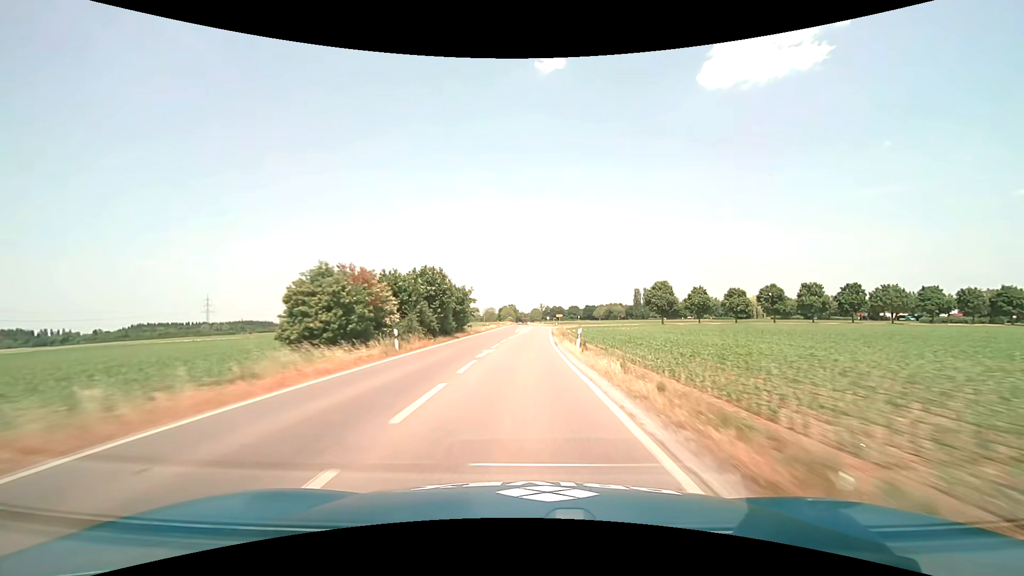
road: secondary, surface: asphalt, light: Day
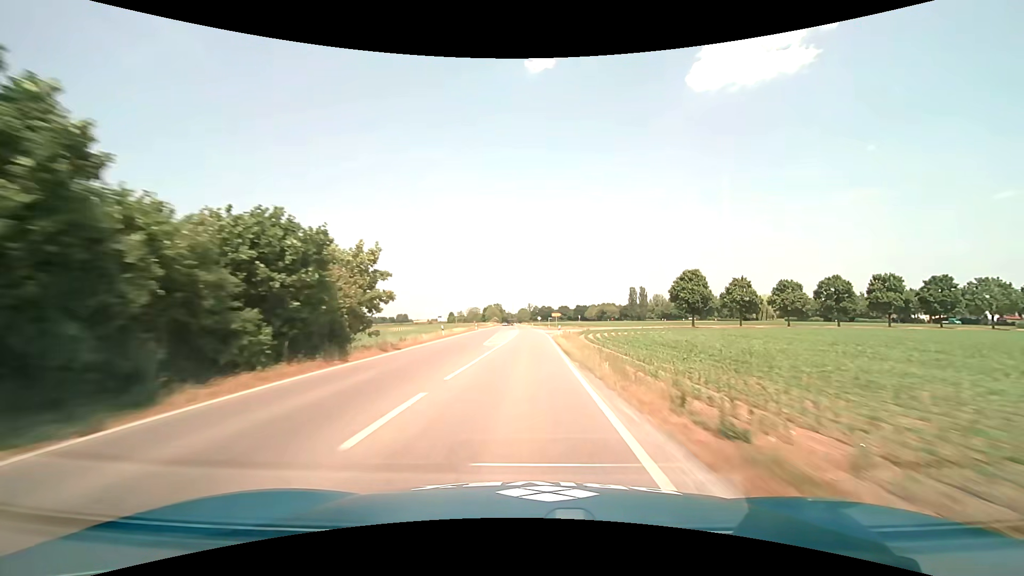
(+0.3, +31.7) m; +1°
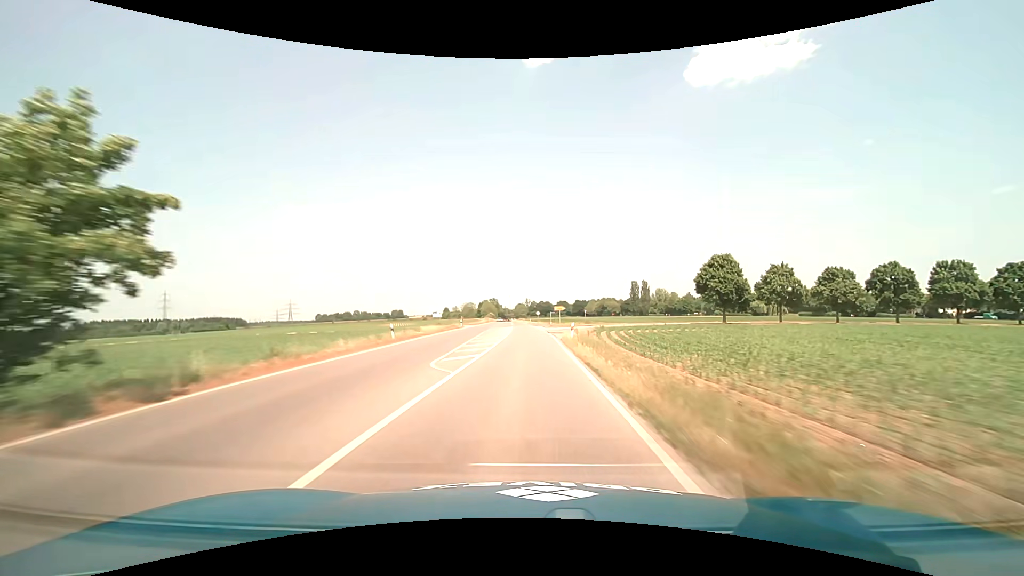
(+0.1, +15.9) m; +1°
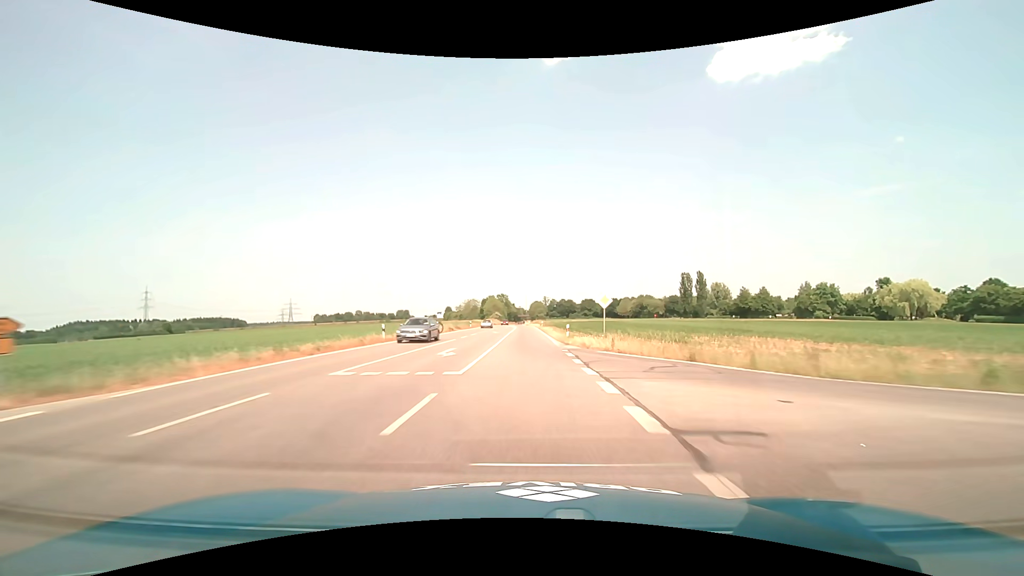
(-1.1, +80.3) m; -2°
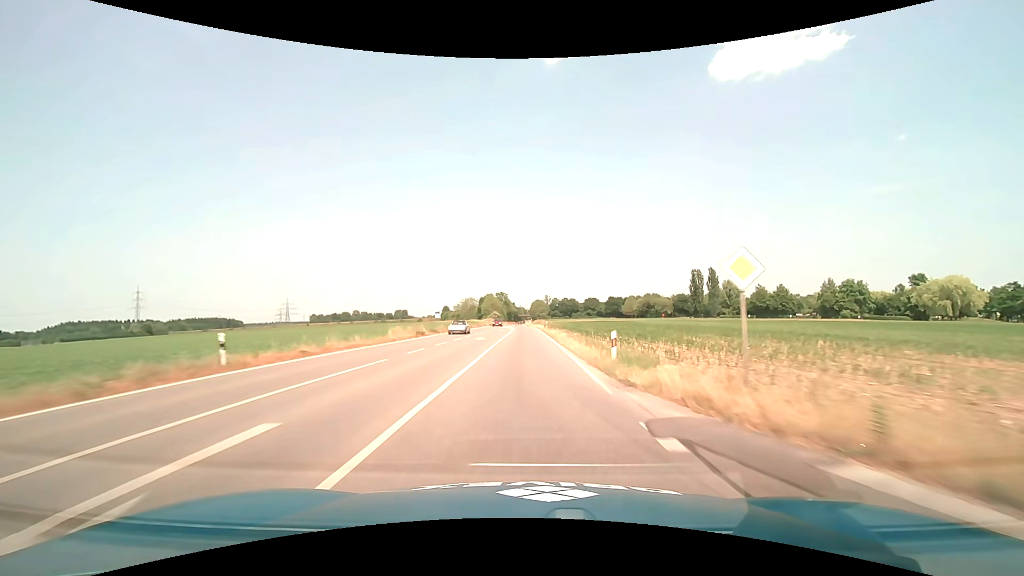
(0.0, +15.9) m; 0°
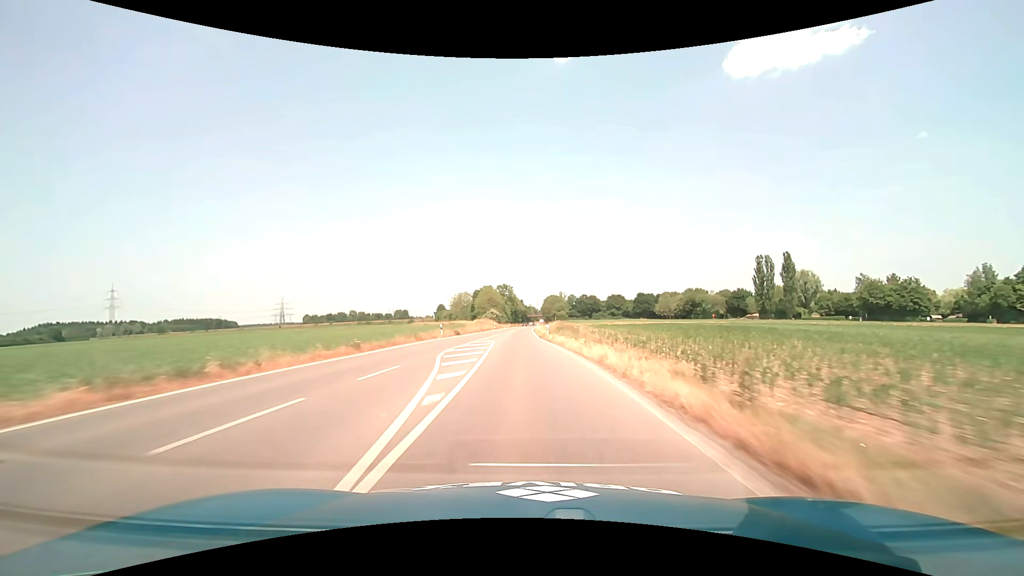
(-0.6, +62.6) m; -1°
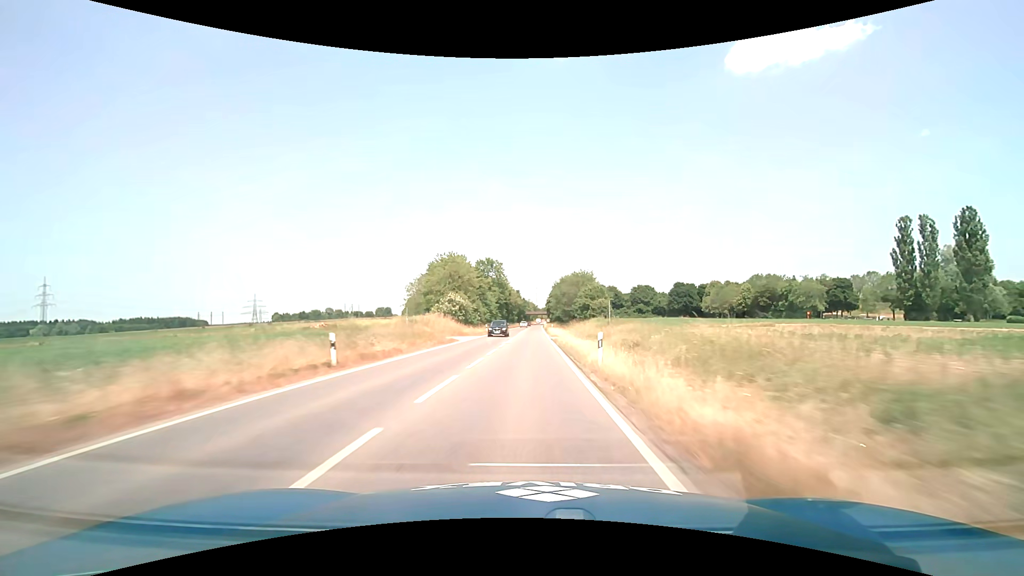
(-0.8, +77.3) m; 0°
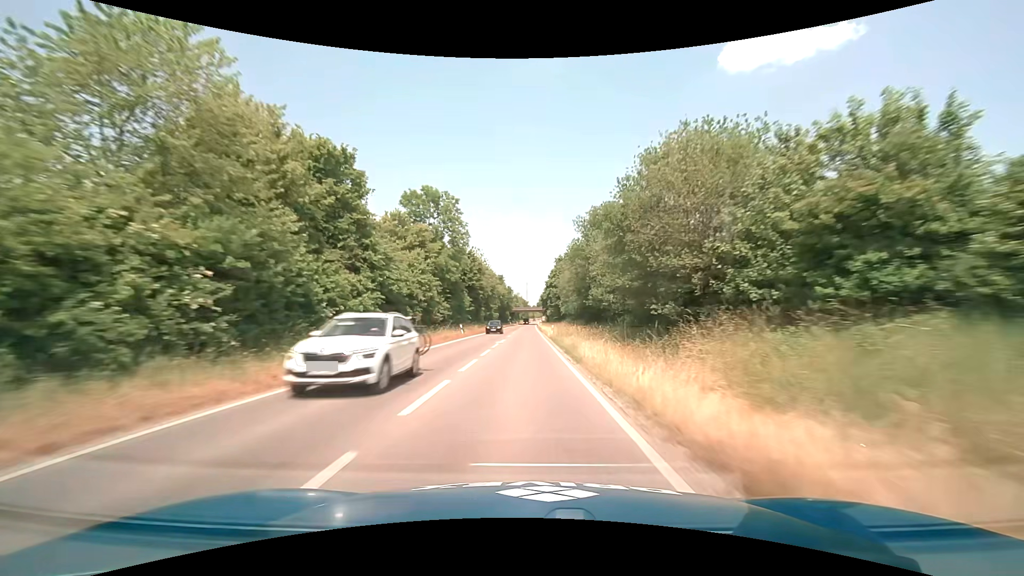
(+0.8, +61.6) m; +1°
(0, +10) (0, +20) (0, +30) (0, +40) (0, +50) (0, +60) (0, +70) (0, +80) (0, +90) (0, +100) m
